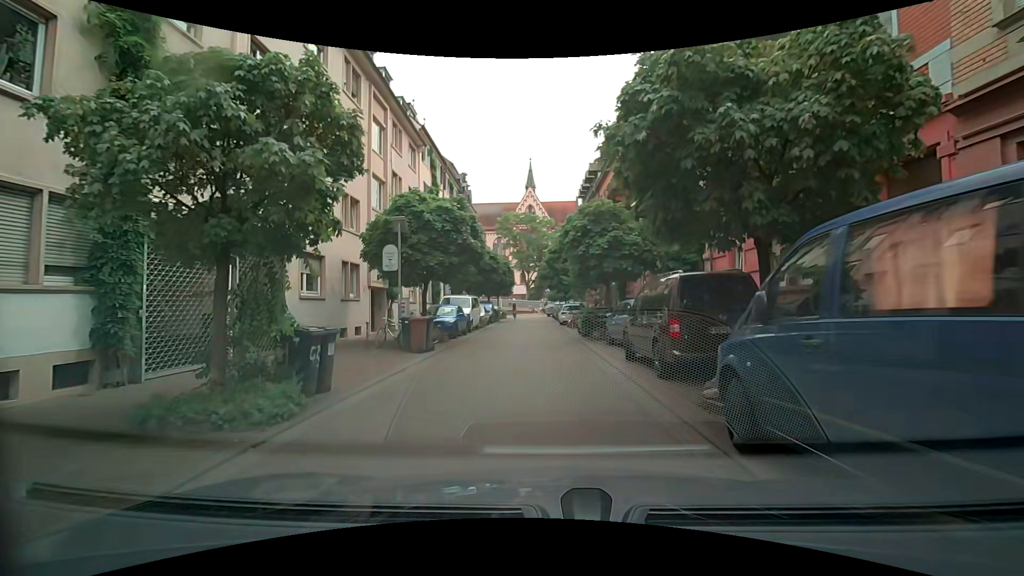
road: residential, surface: asphalt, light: Day
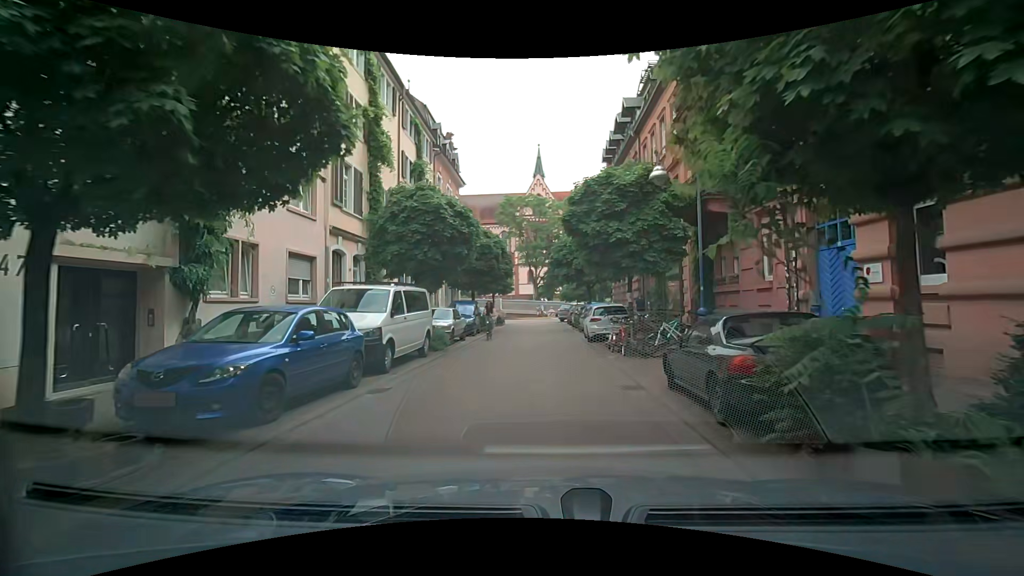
(-0.2, +15.3) m; 0°
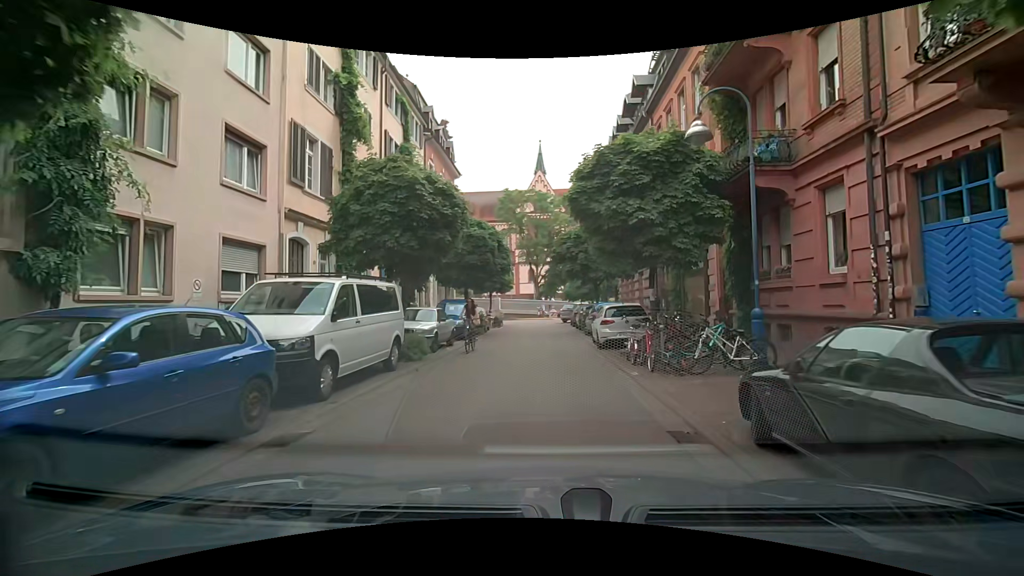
(0.0, +3.2) m; -1°
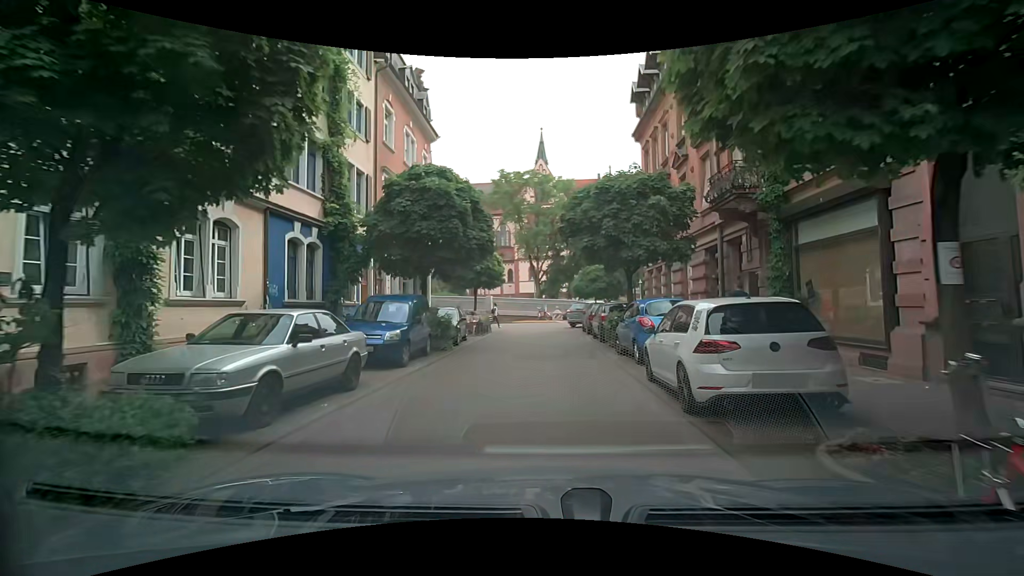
(0.0, +9.7) m; 0°
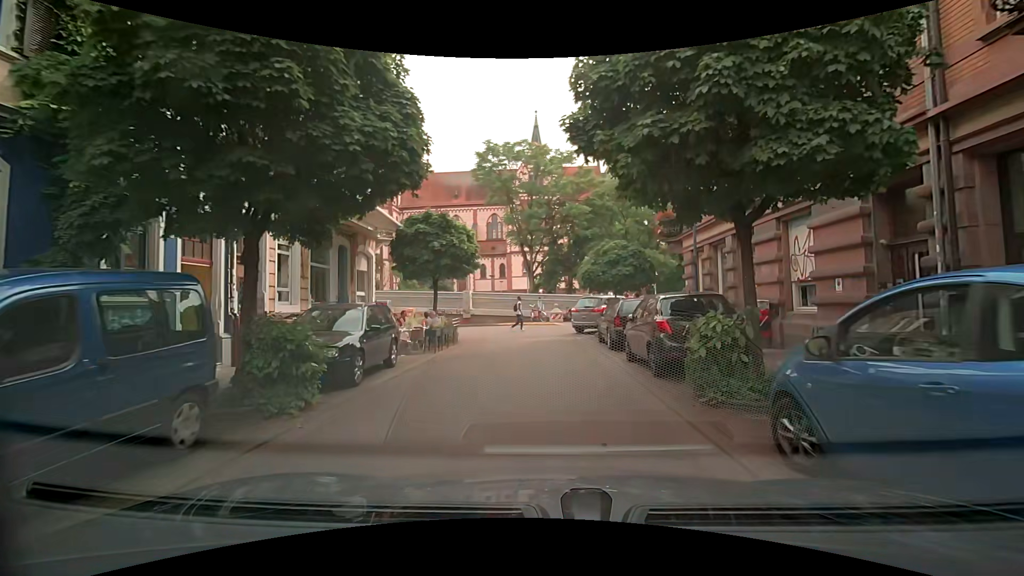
(-0.2, +9.8) m; -2°
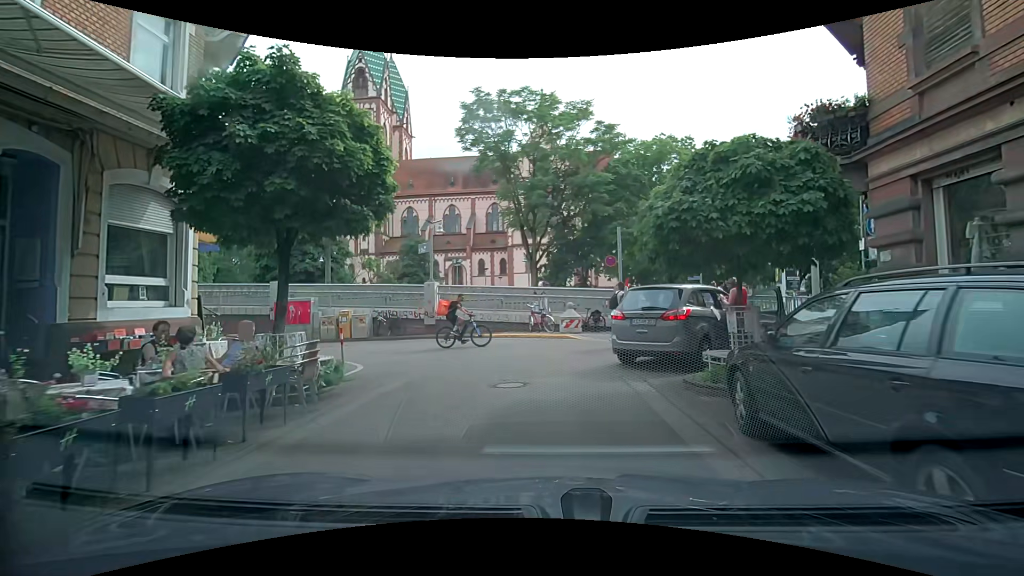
(+0.2, +11.8) m; +2°
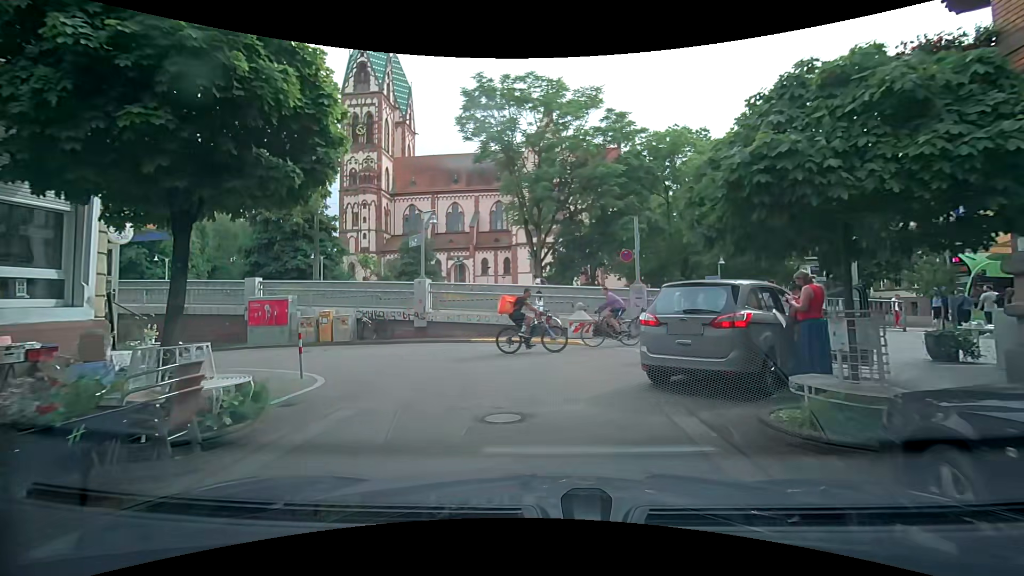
(0.0, +2.4) m; -2°
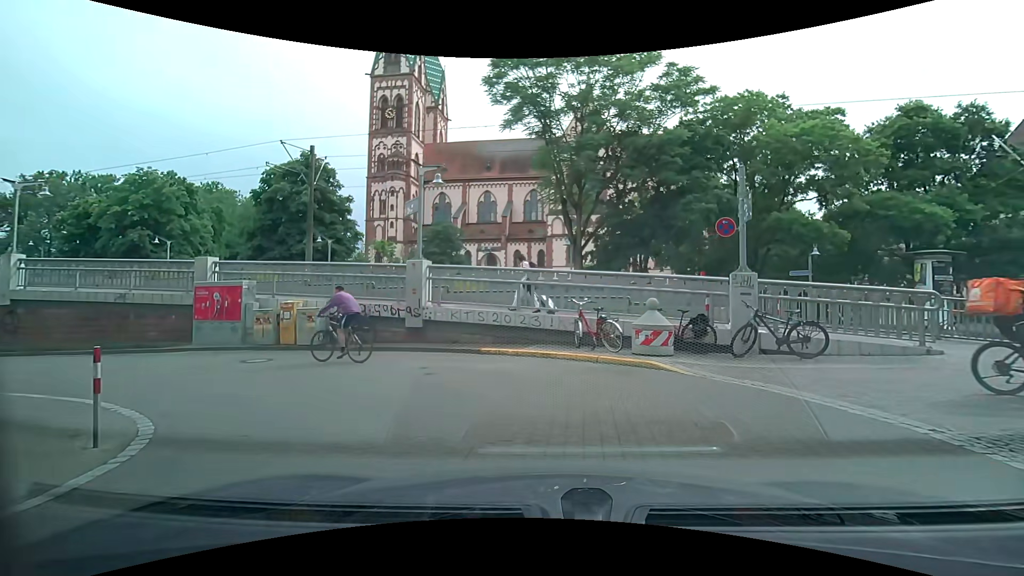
(+0.1, +5.6) m; -1°
